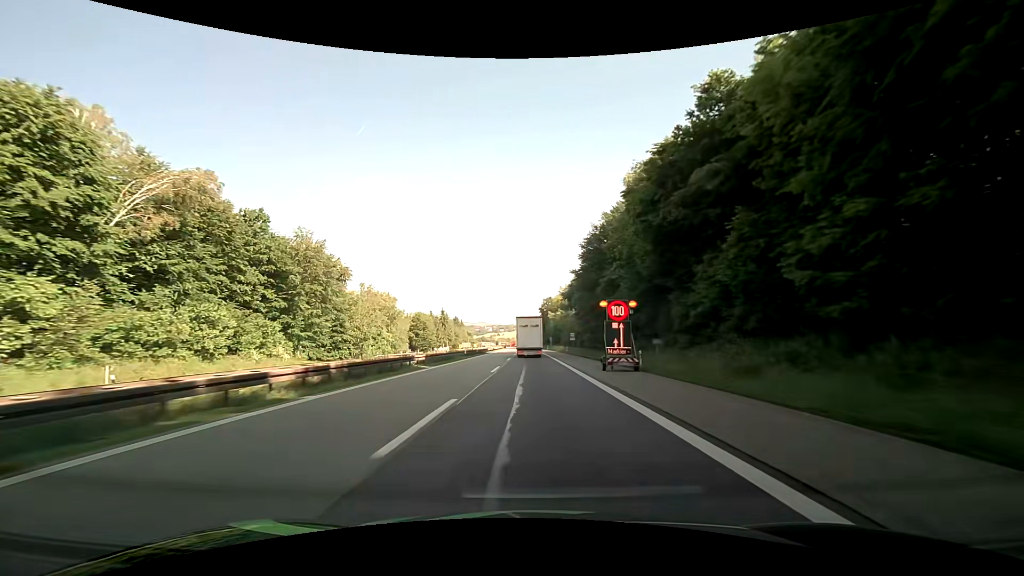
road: motorway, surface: asphalt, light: Day
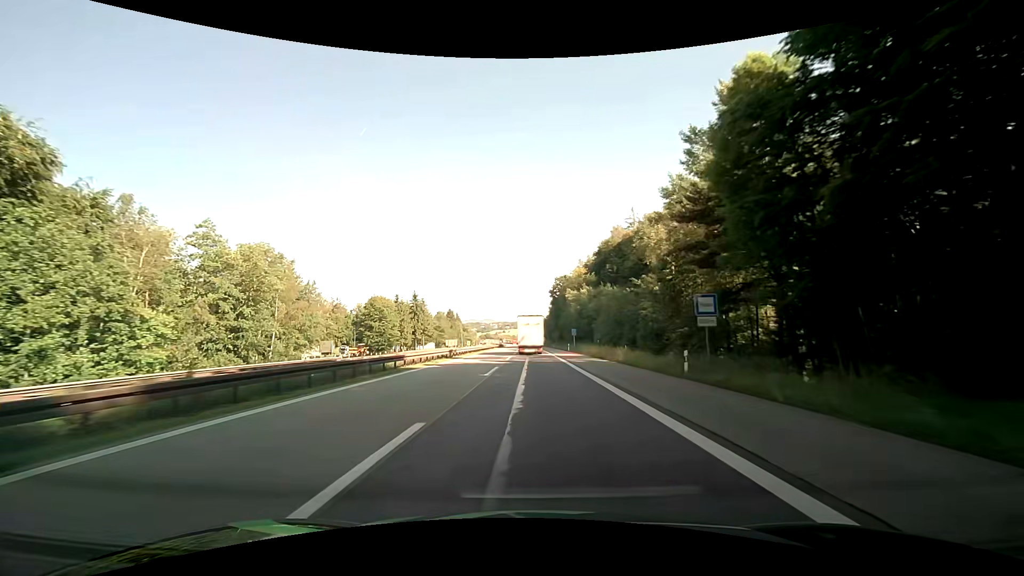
(-0.1, +57.6) m; 0°
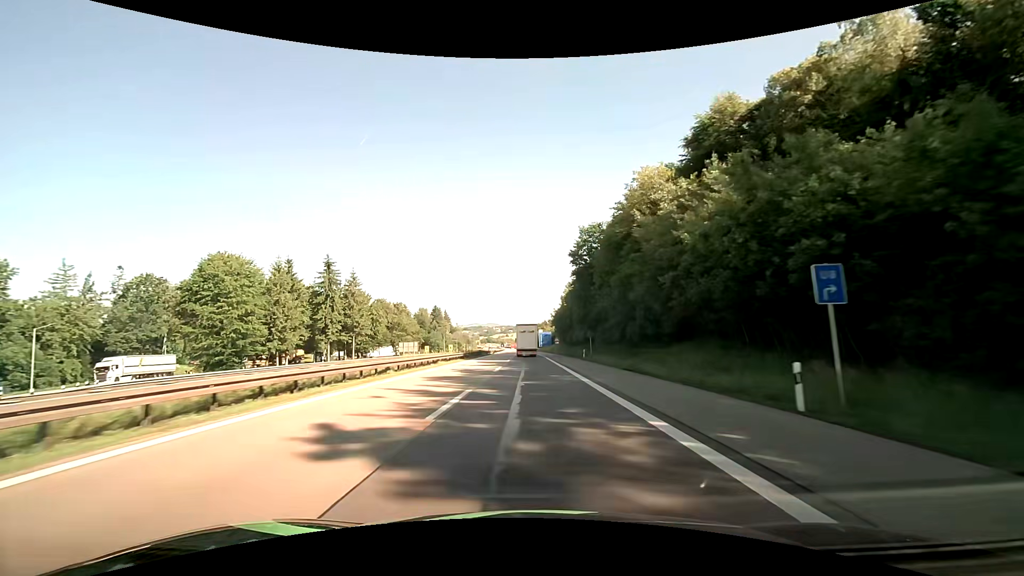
(-0.4, +64.9) m; -1°
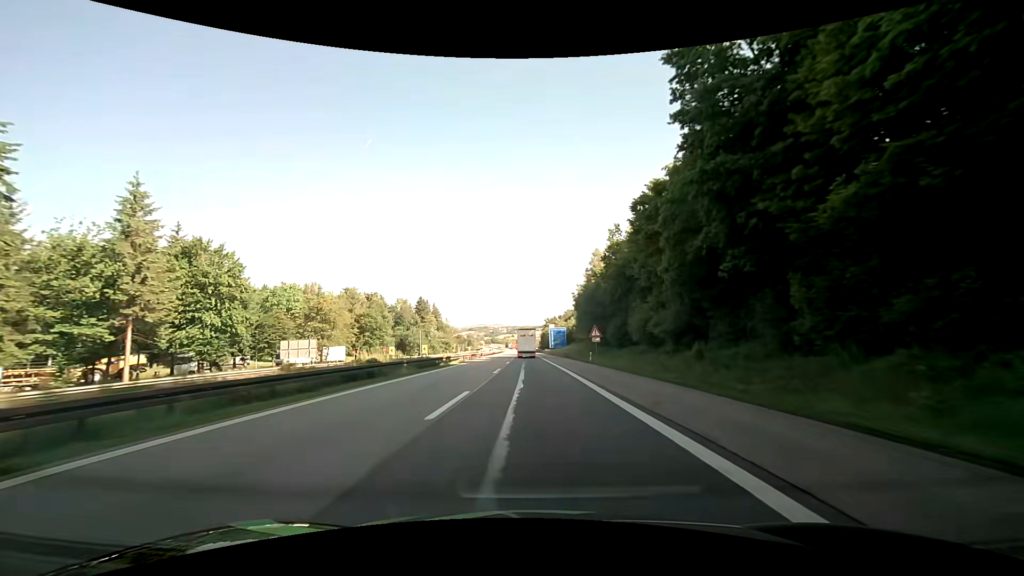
(-0.4, +53.9) m; -1°
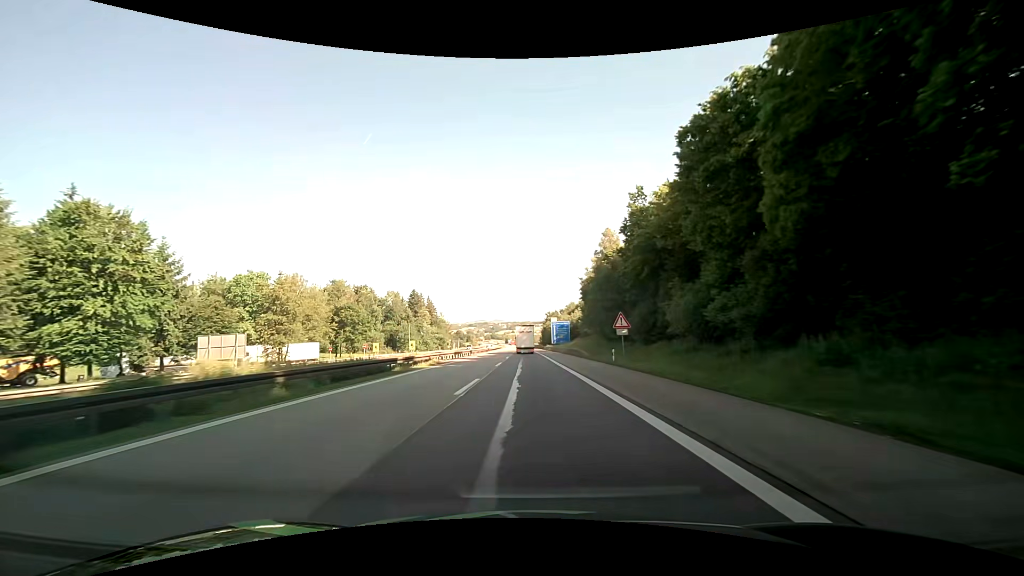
(0.0, +13.8) m; 0°
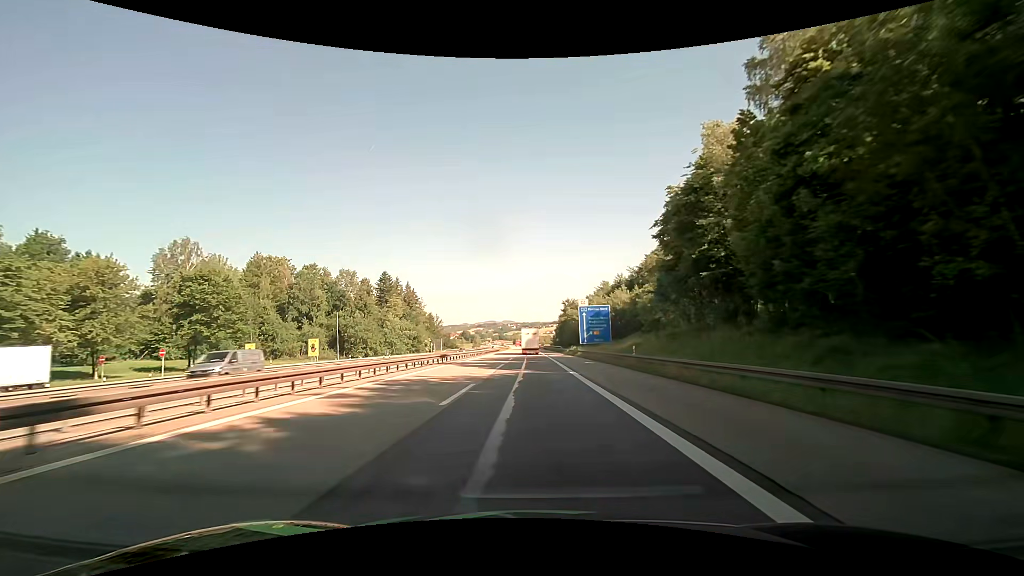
(-0.6, +56.3) m; -1°
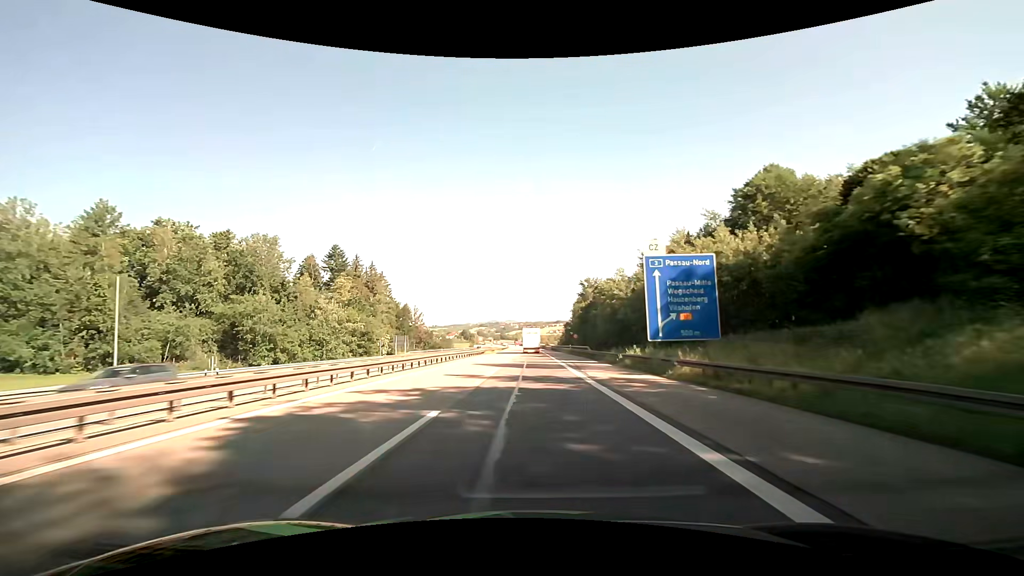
(0.0, +43.6) m; 0°
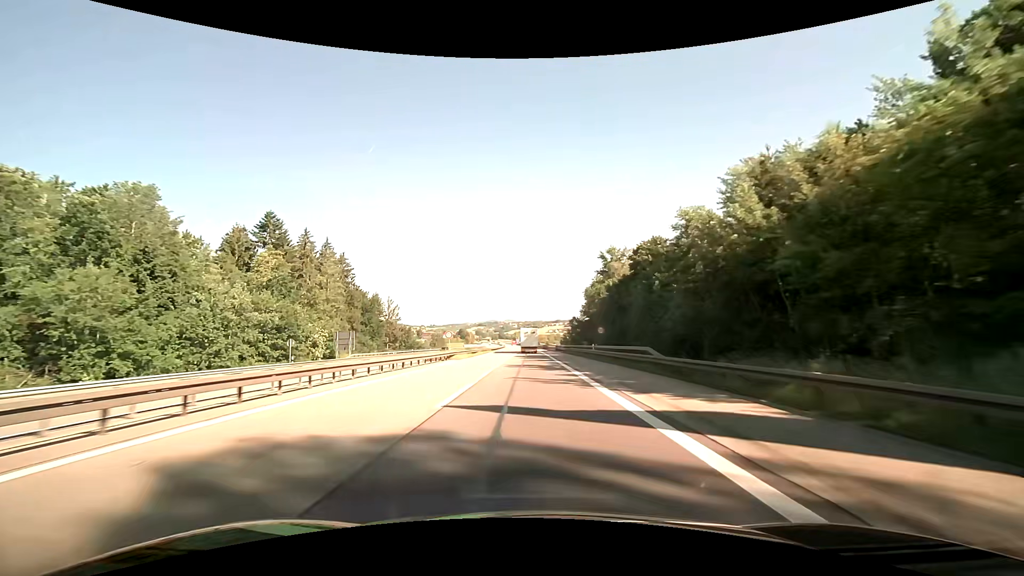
(+0.1, +29.7) m; 0°
(0, +10) (0, +20) (0, +30) (0, +40) (0, +50) (0, +60) (0, +70) (0, +80) (-1, +90) (-1, +100) m
